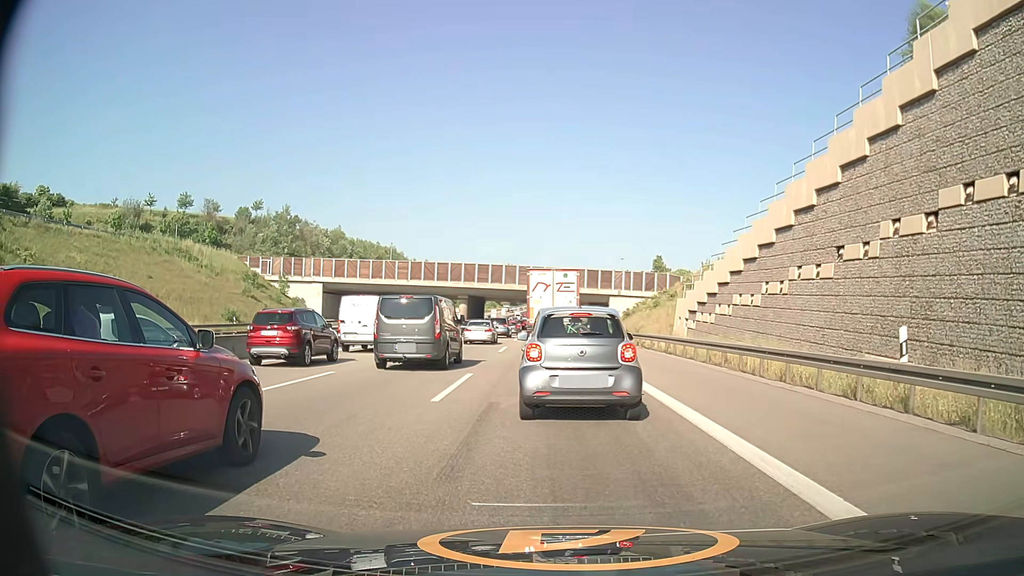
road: motorway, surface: asphalt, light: Day
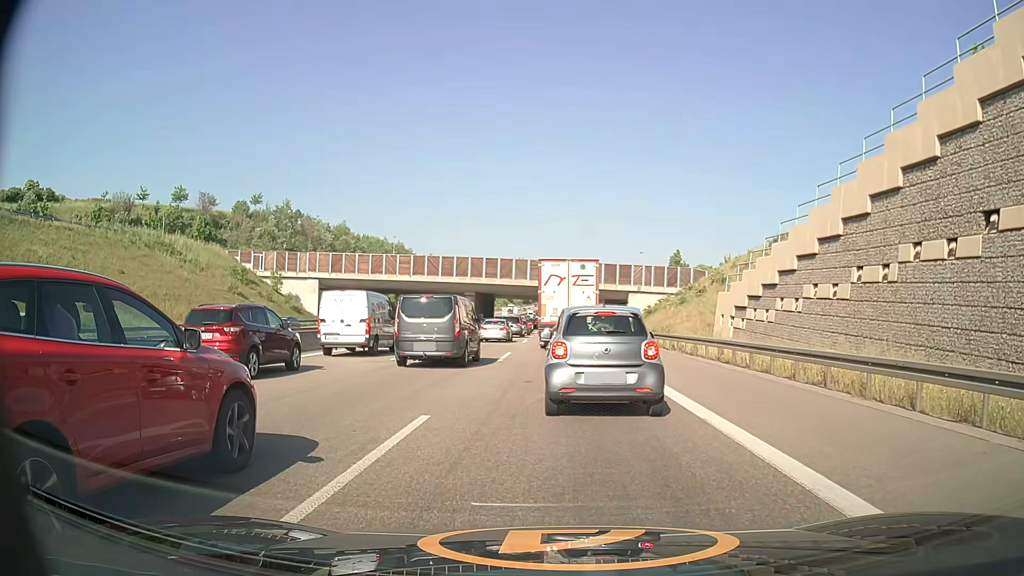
(-0.1, +7.7) m; -1°
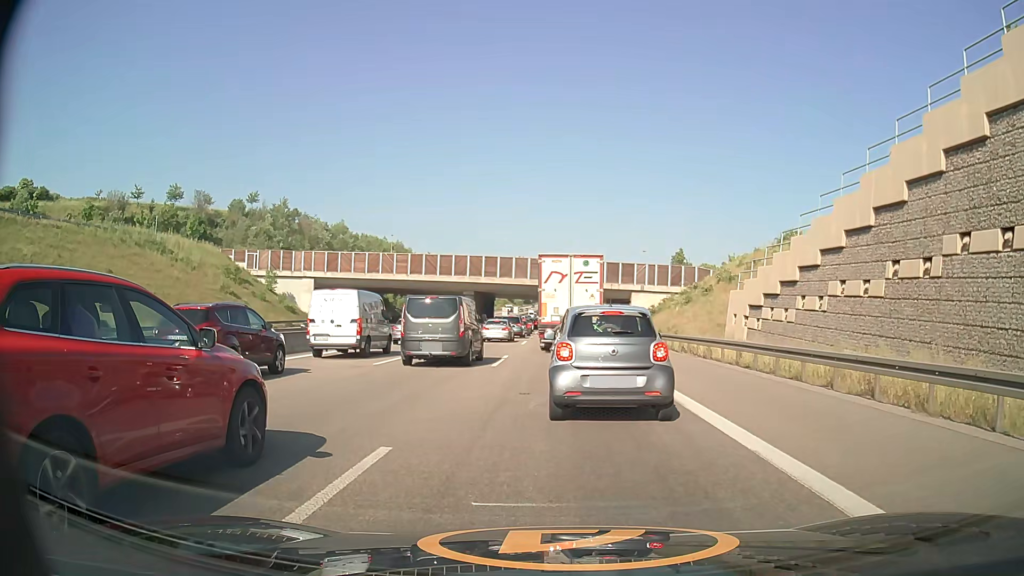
(0.0, +2.3) m; 0°
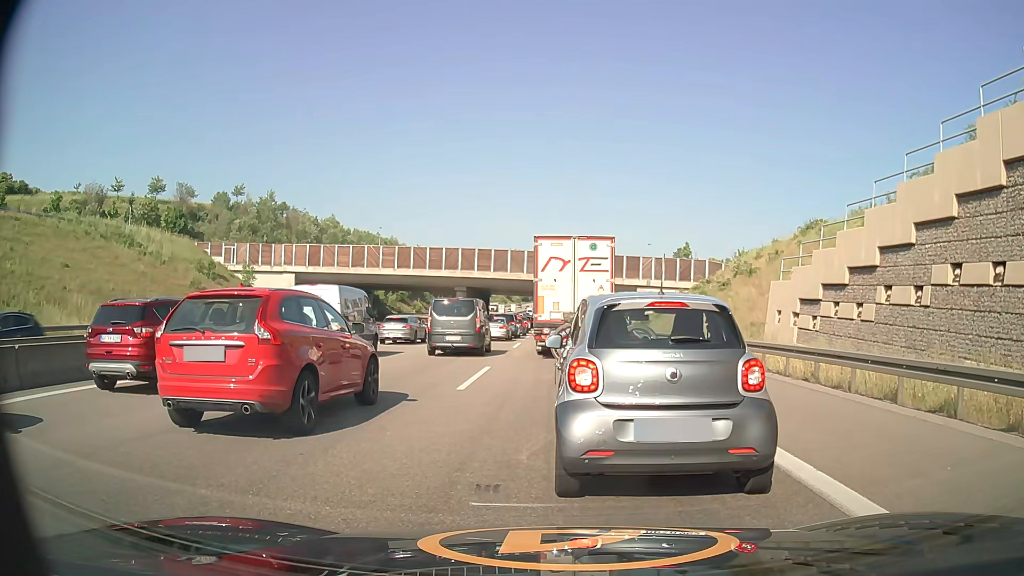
(0.0, +6.7) m; -1°
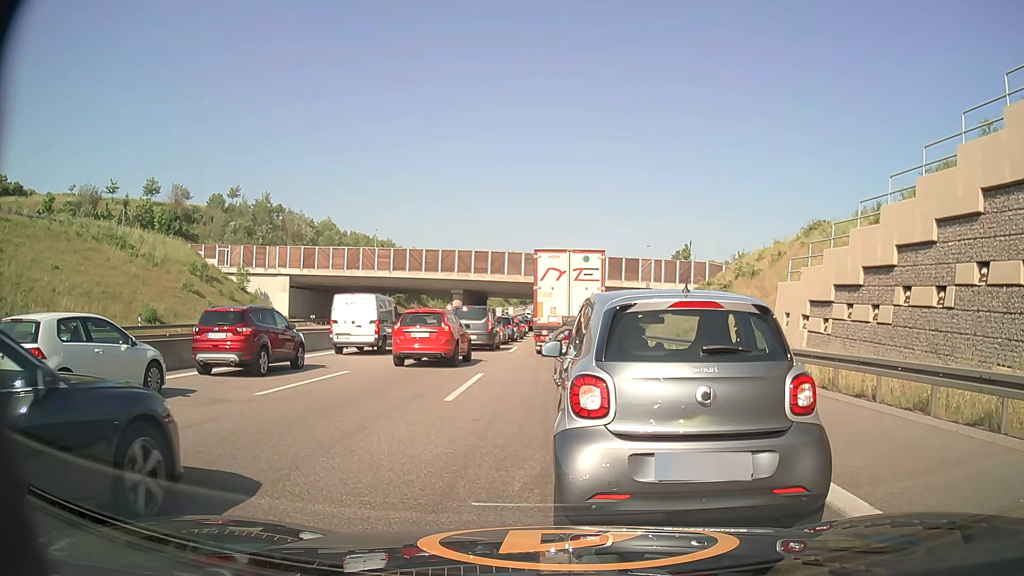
(0.0, +1.2) m; +2°
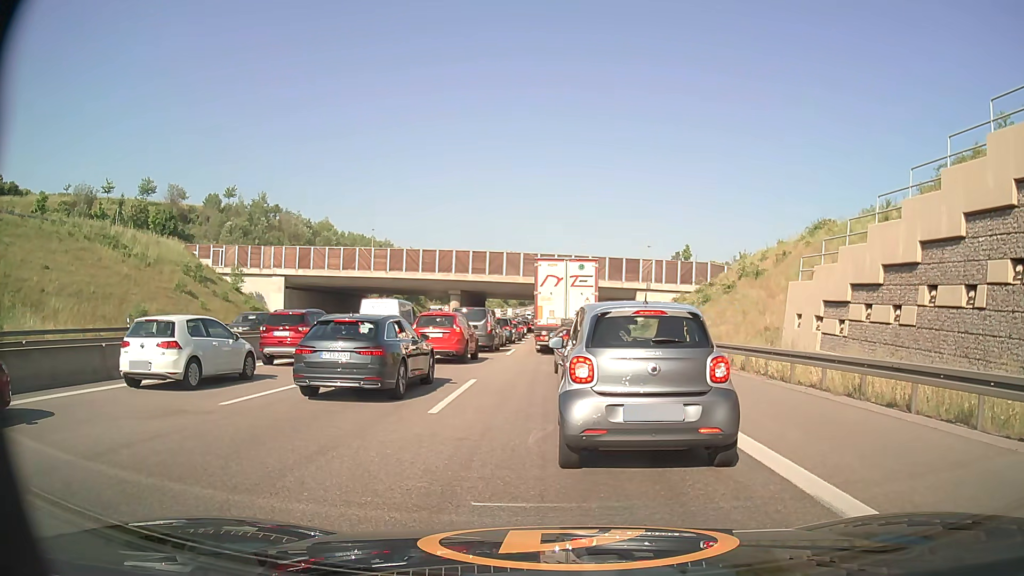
(0.0, +1.4) m; 0°
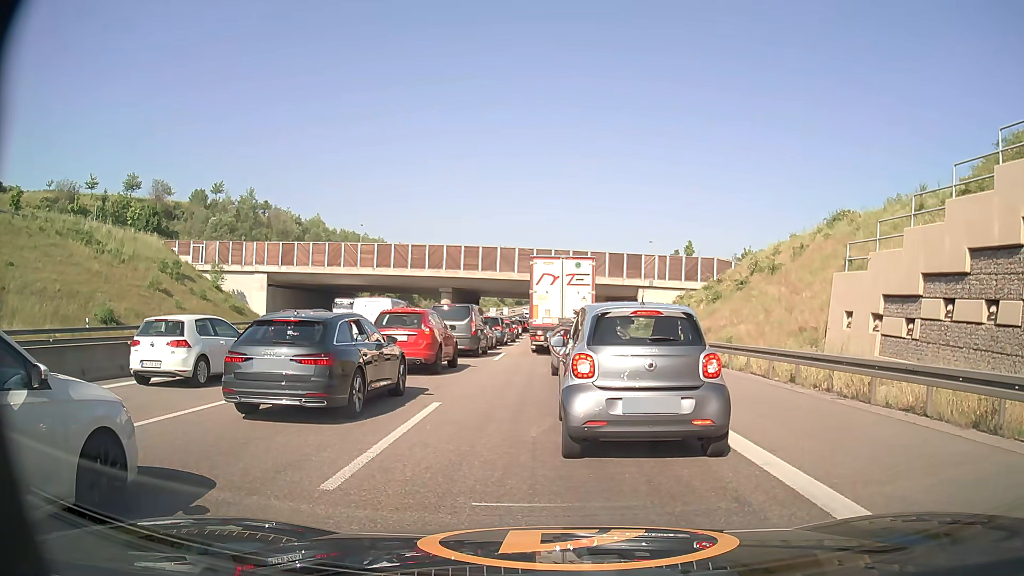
(0.0, +4.7) m; 0°
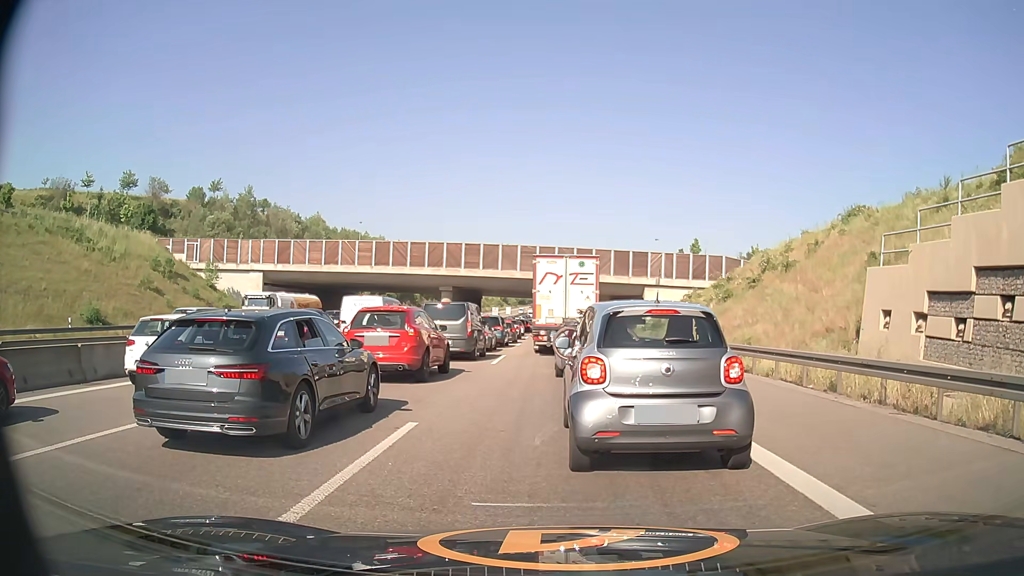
(0.0, +2.3) m; -2°
(0, +10) (0, +20) (+1, +30) (+1, +40) (+1, +50) (+1, +60) (+1, +70) (+1, +80) (+2, +90) (+2, +100) m
